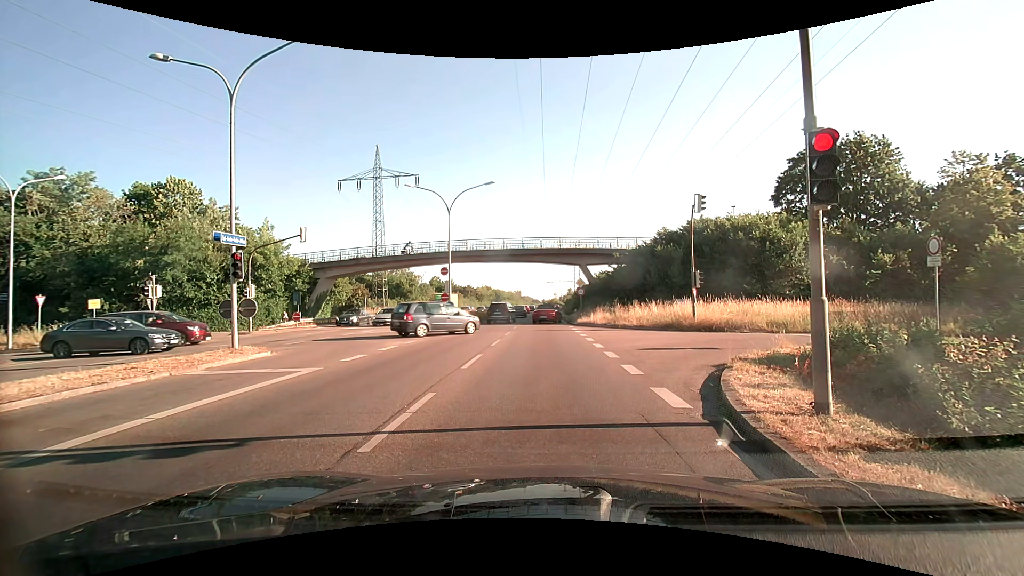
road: primary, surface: asphalt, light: Day
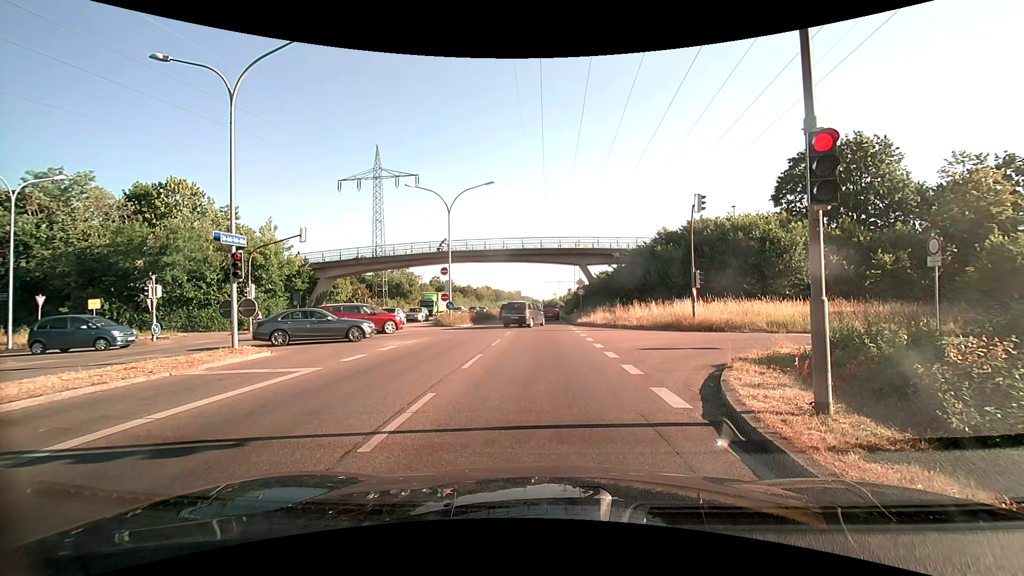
(0.0, 0.0) m; 0°
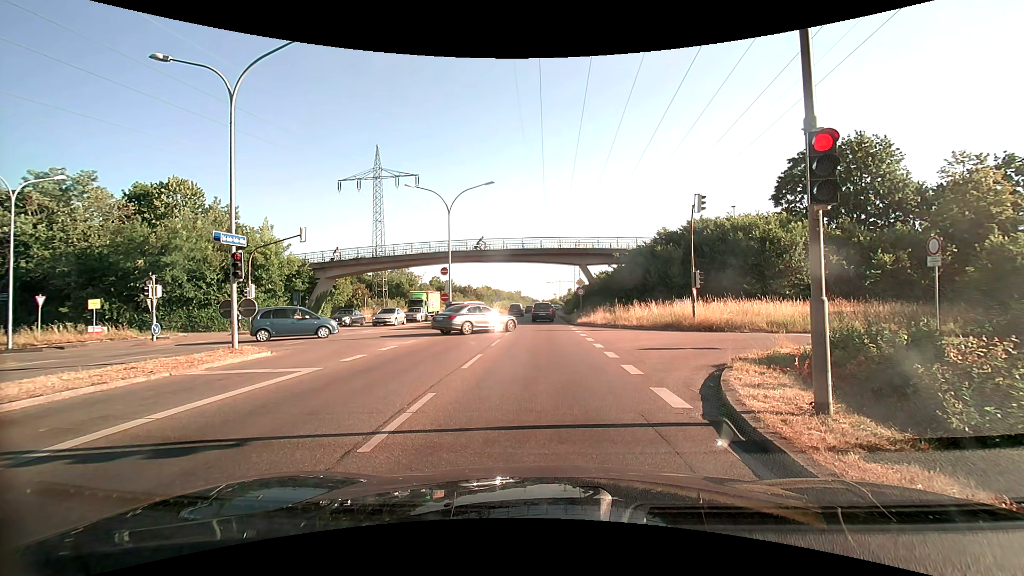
(0.0, 0.0) m; 0°
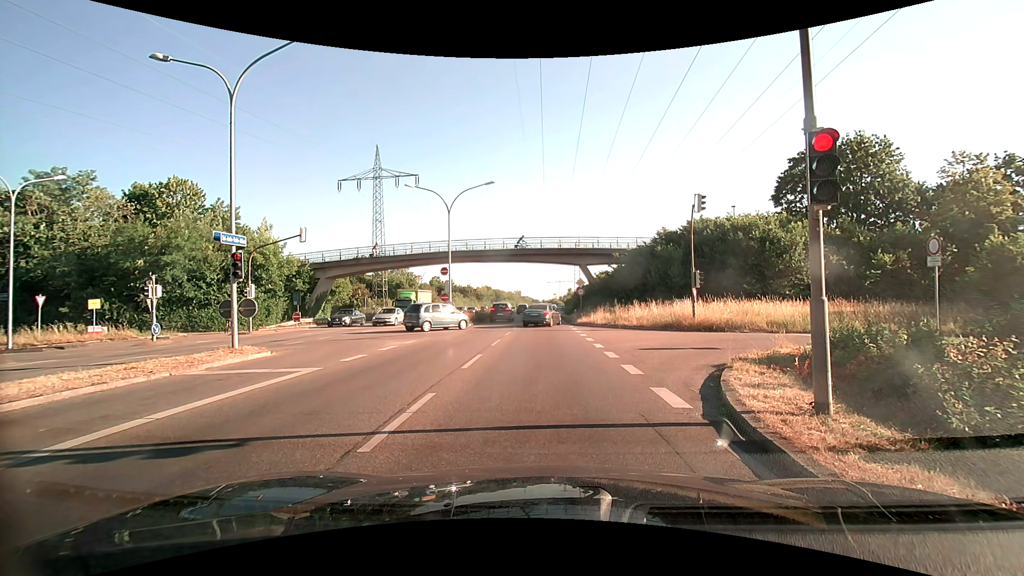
(0.0, 0.0) m; 0°
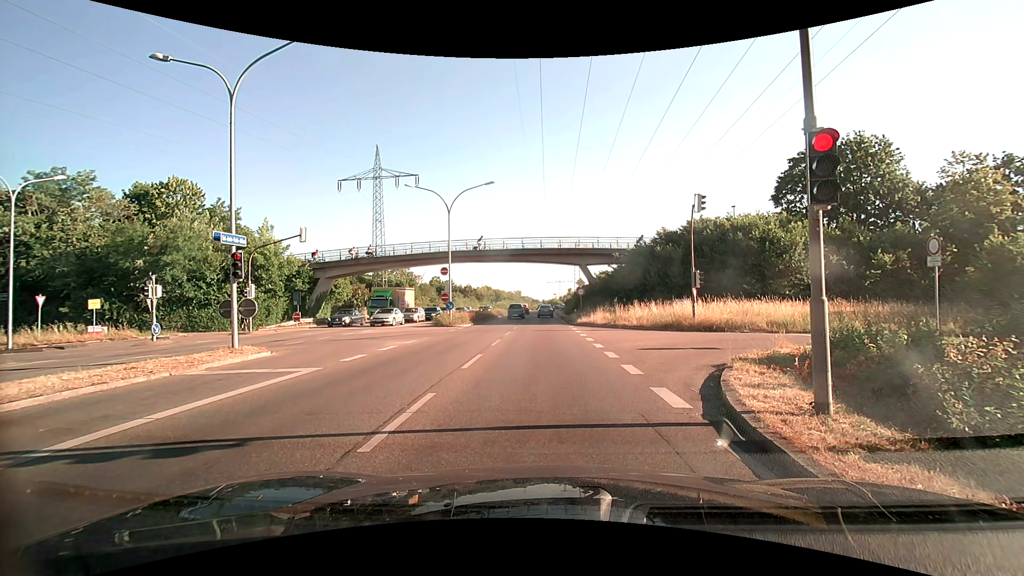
(0.0, 0.0) m; 0°
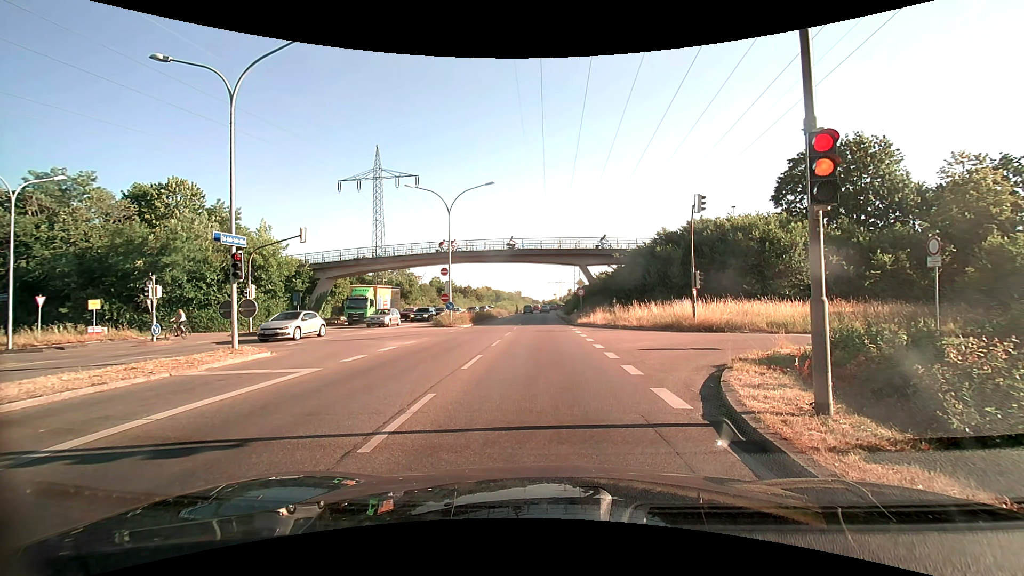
(0.0, 0.0) m; 0°
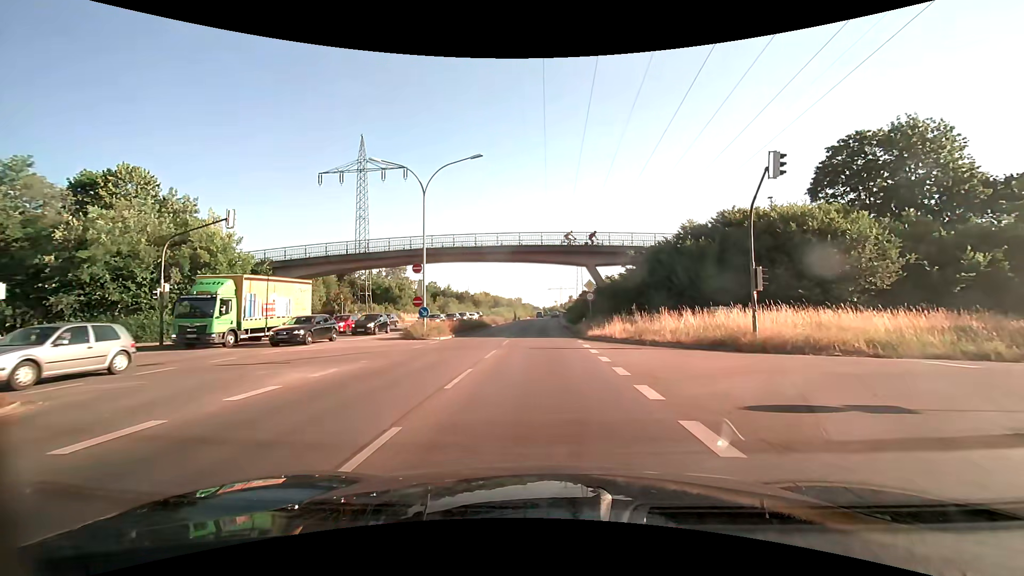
(-0.1, +8.4) m; 0°
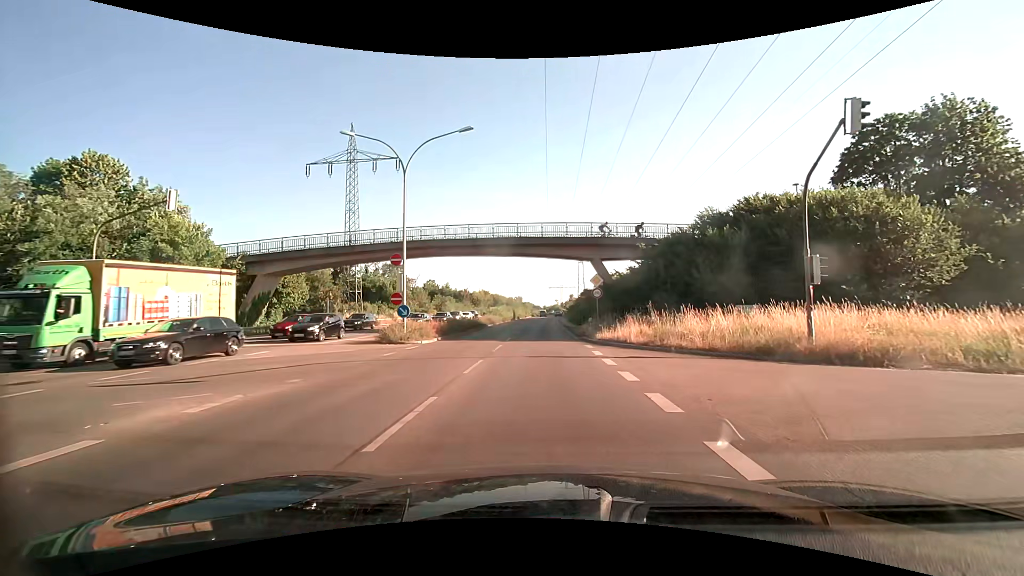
(0.0, +4.2) m; 0°
